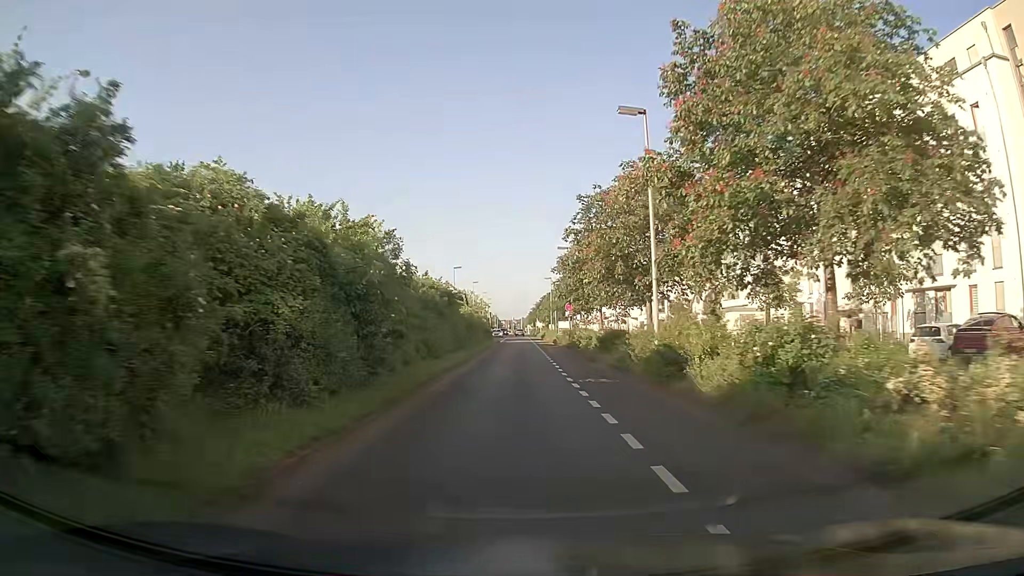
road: secondary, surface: asphalt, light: Day
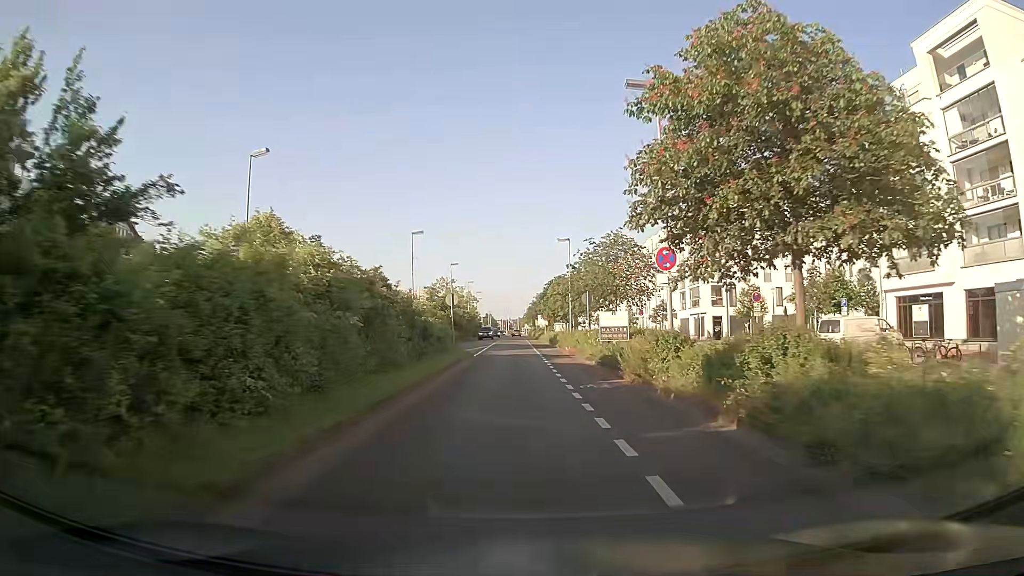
(+0.1, +35.0) m; 0°
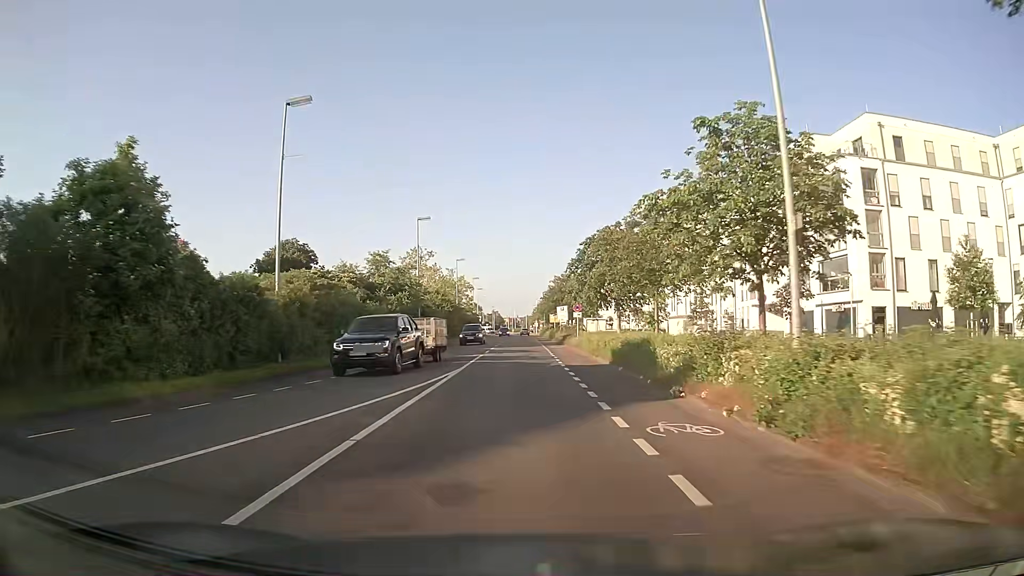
(-0.2, +36.4) m; 0°
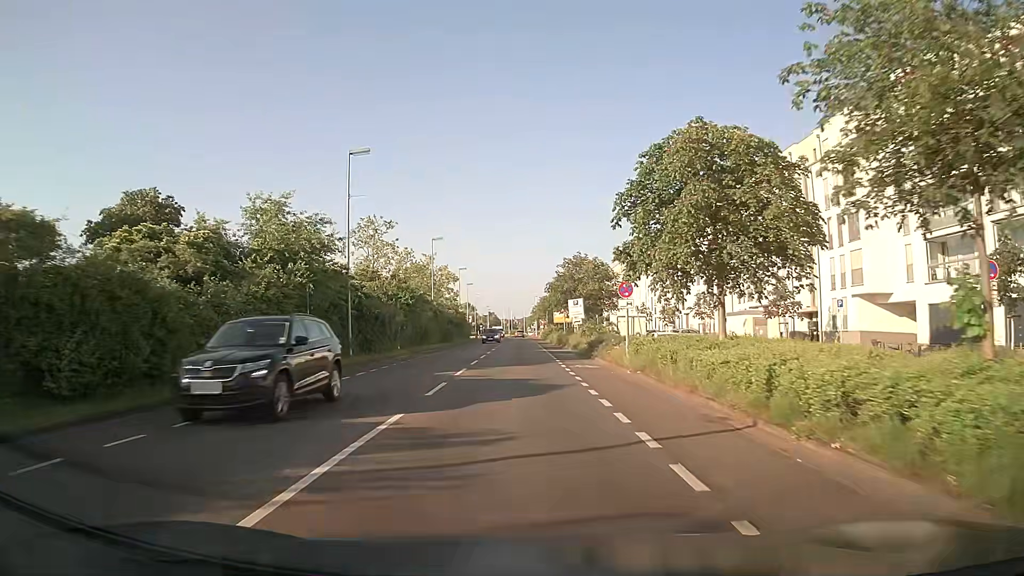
(-0.1, +21.8) m; 0°
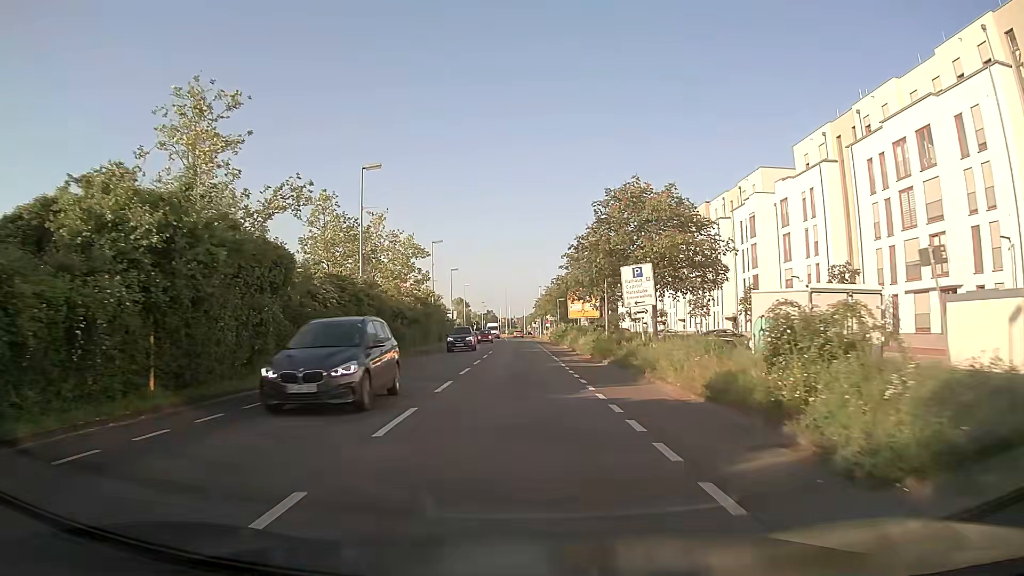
(-0.1, +29.3) m; 0°
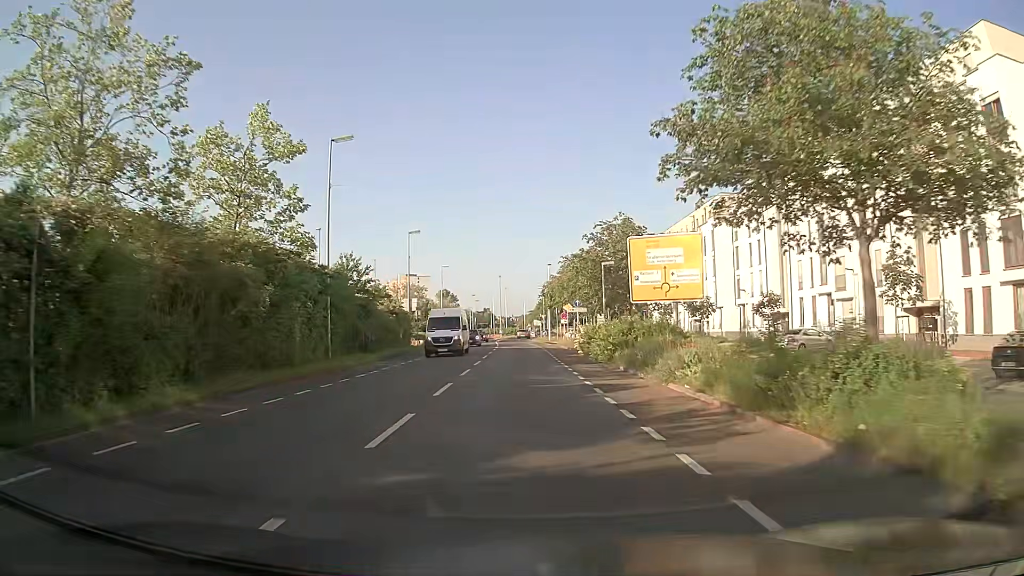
(-0.2, +37.1) m; 0°
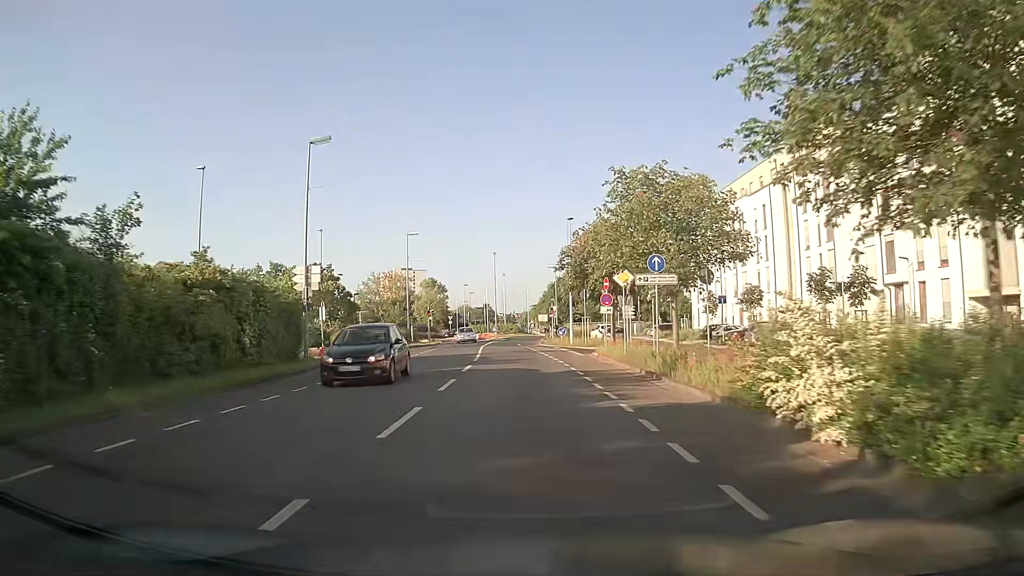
(0.0, +29.8) m; 0°
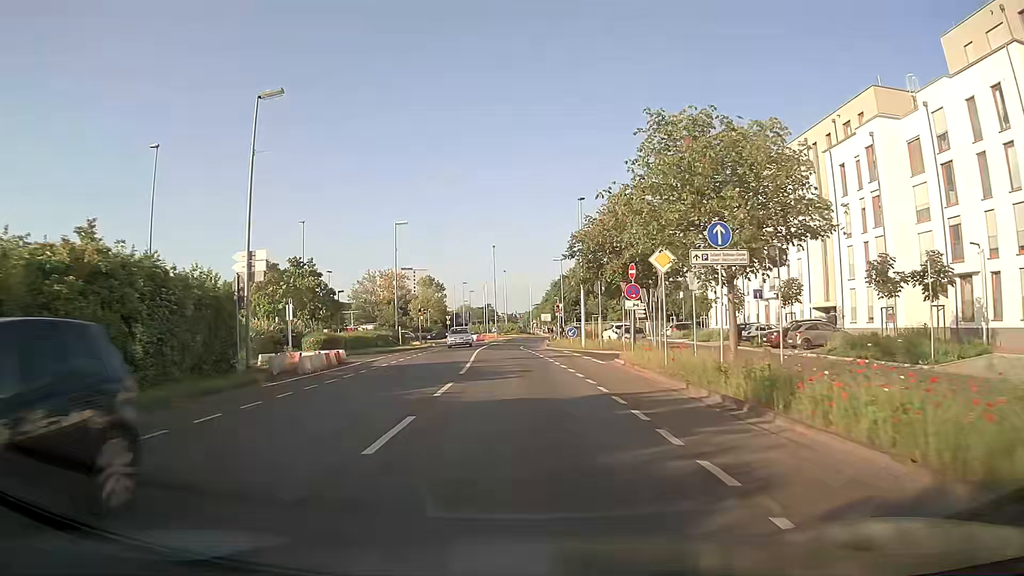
(0.0, +7.0) m; 0°
(0, +10) (0, +20) (0, +30) (-1, +40) (-1, +50) (0, +60) (+1, +70) (+4, +79) (+8, +88) (+7, +98) m
